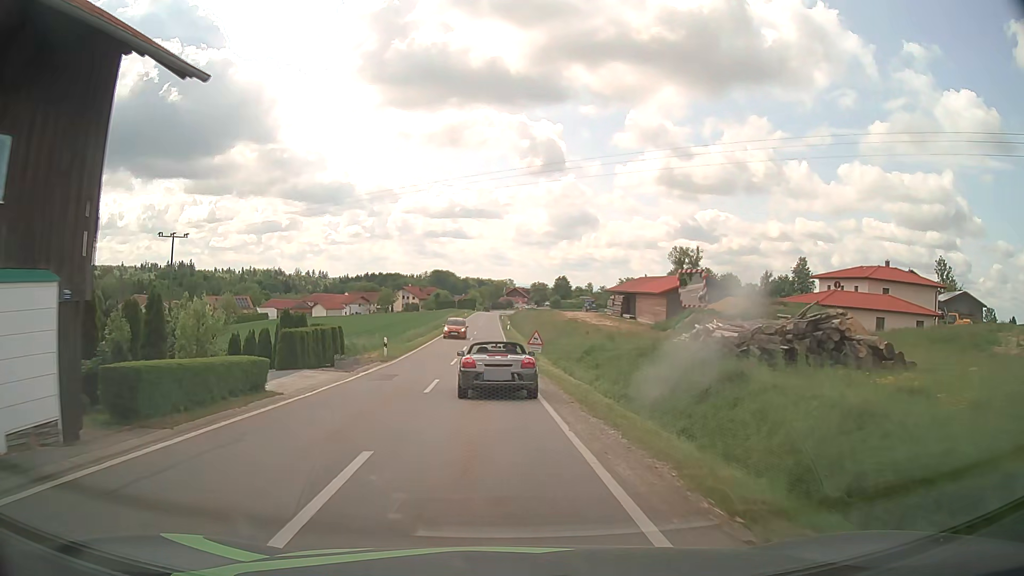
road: tertiary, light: Day
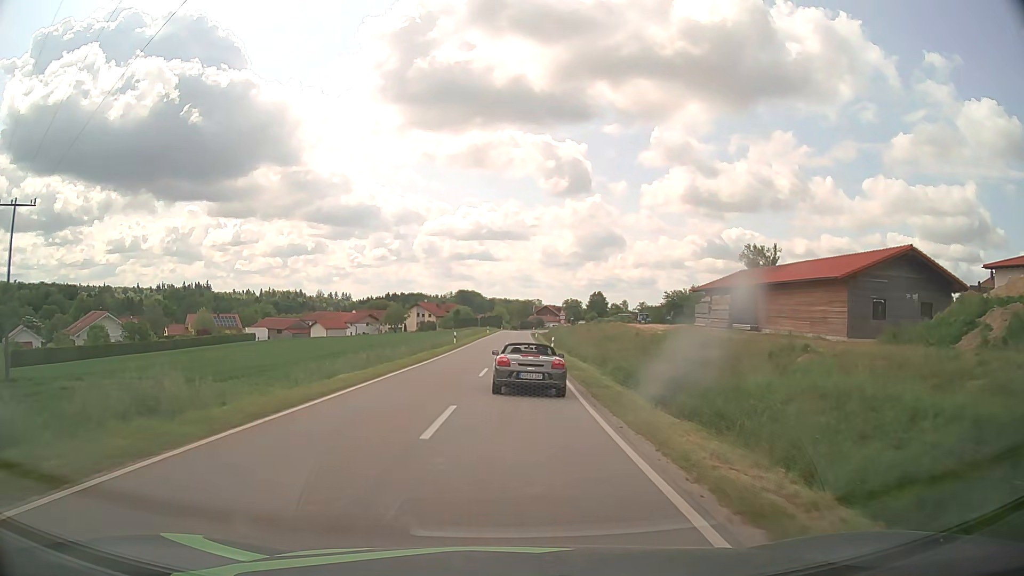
(-1.1, +30.8) m; -2°
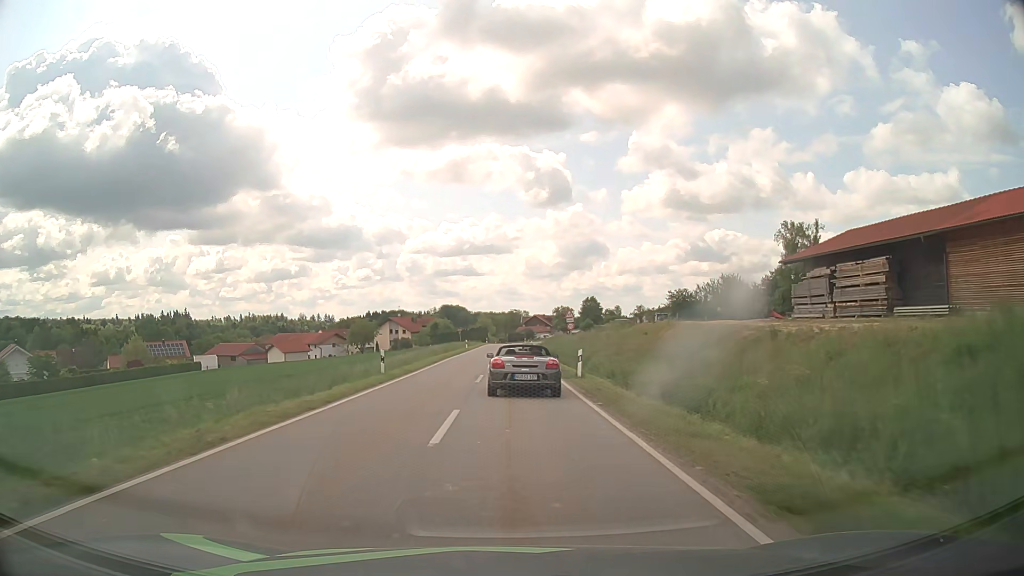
(+0.2, +24.6) m; +1°
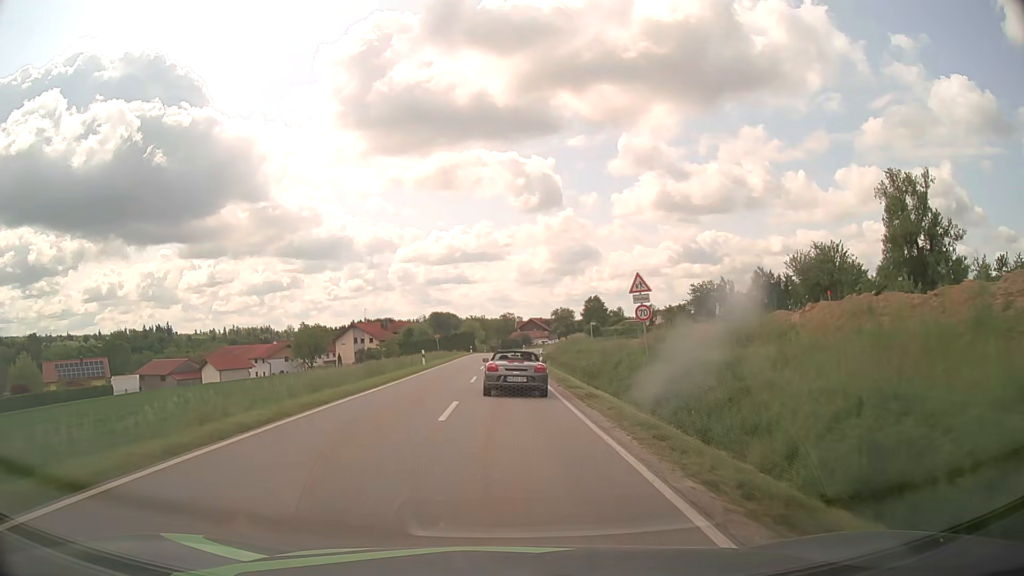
(+0.3, +32.7) m; +1°
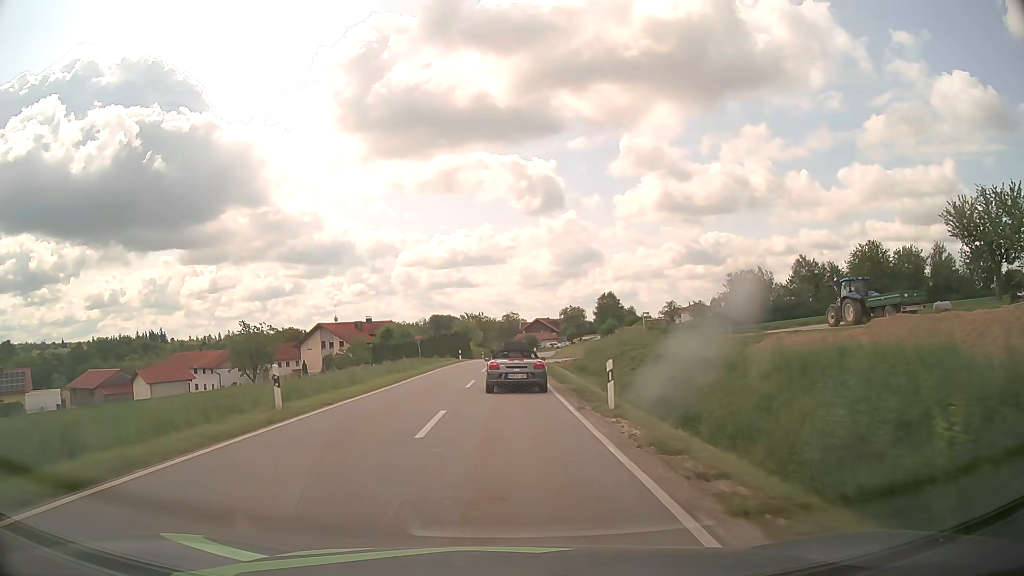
(-0.1, +26.6) m; -1°
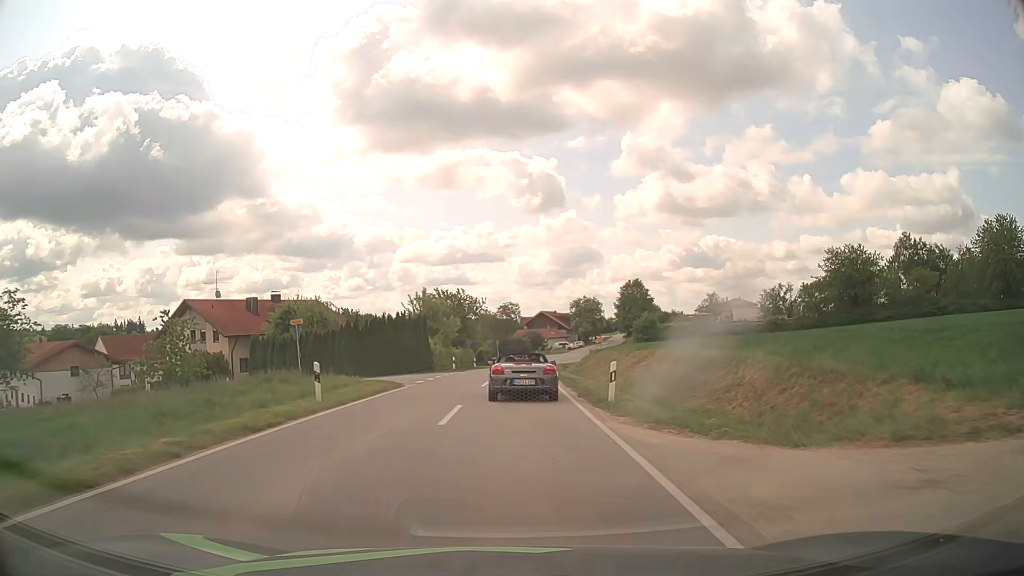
(+0.1, +46.5) m; 0°
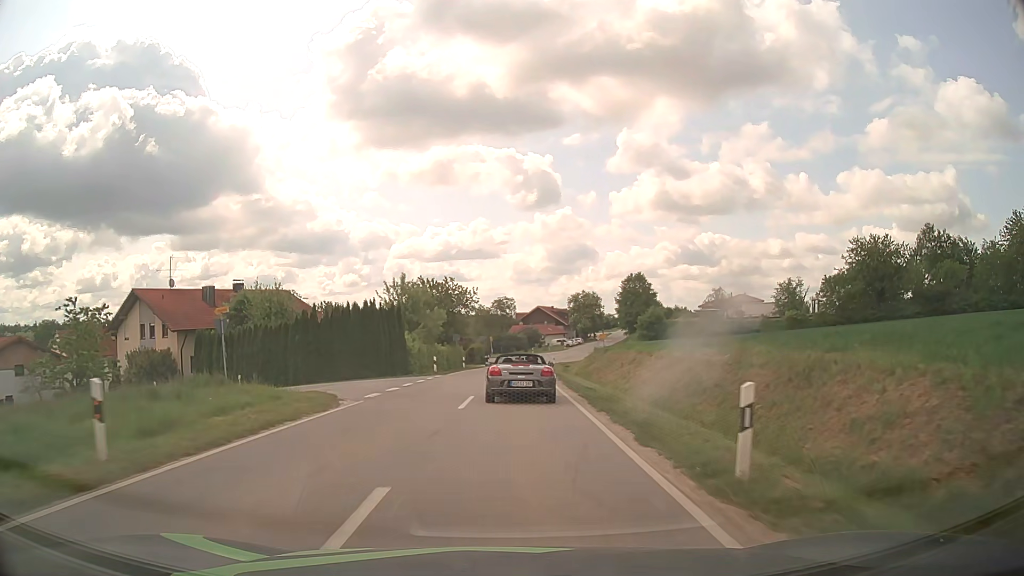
(0.0, +9.0) m; 0°
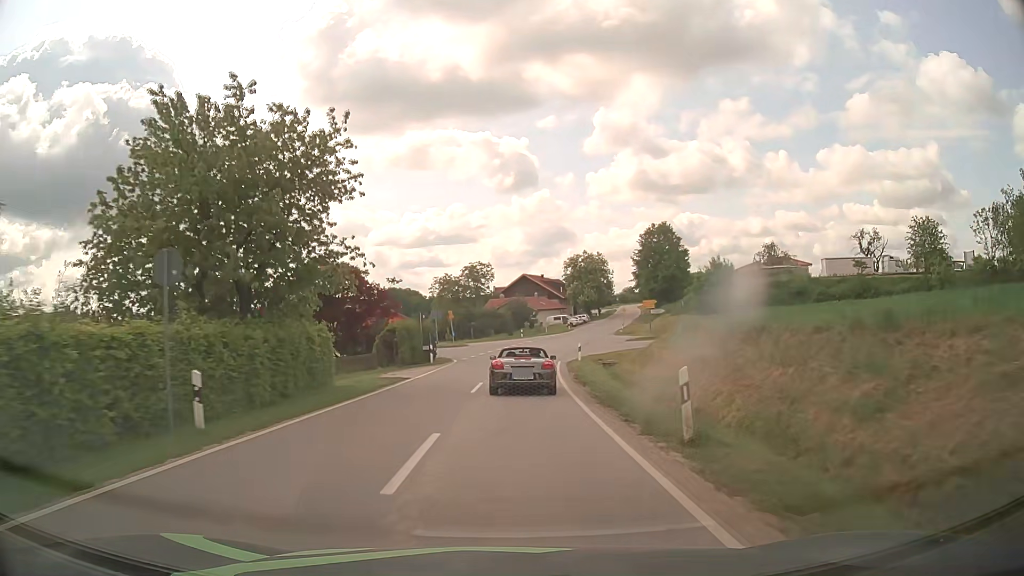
(+0.9, +44.8) m; +2°
